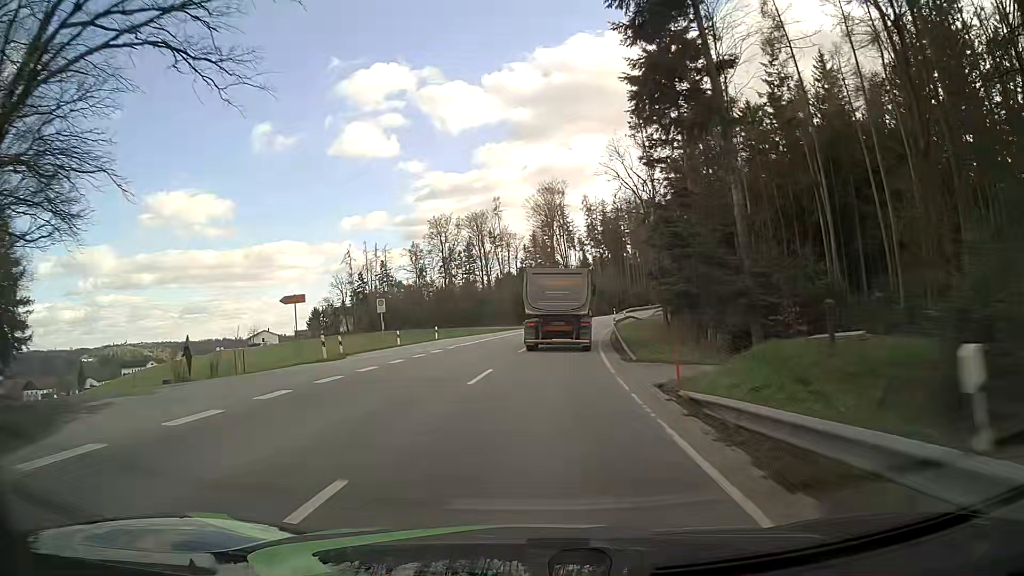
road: tertiary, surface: asphalt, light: Day
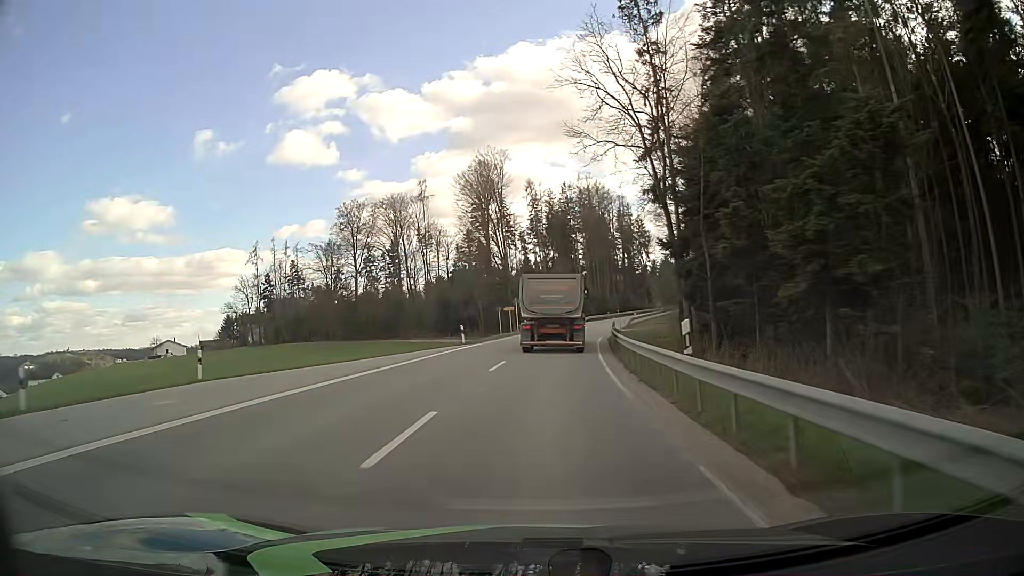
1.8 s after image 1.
(+1.5, +31.2) m; +5°
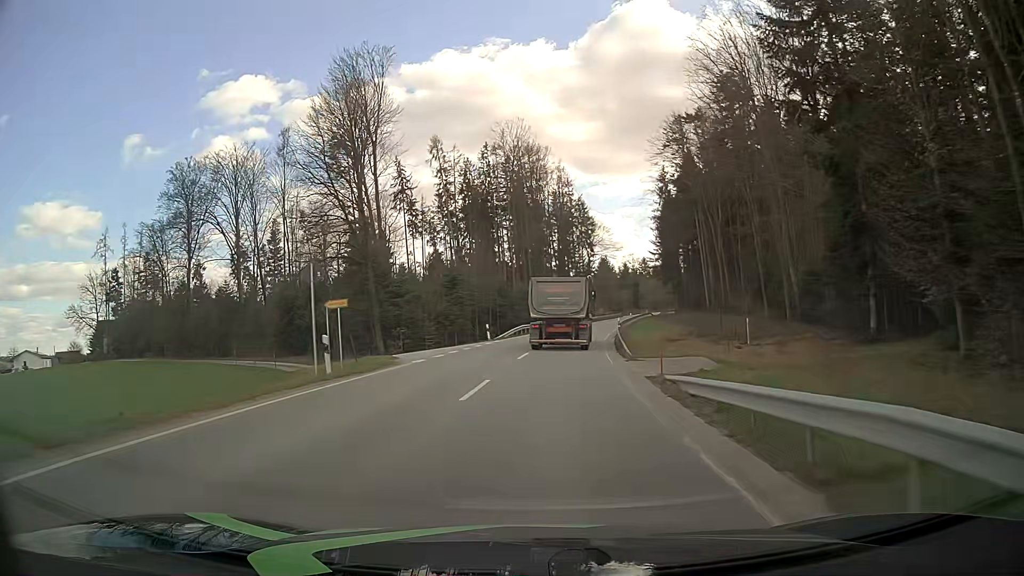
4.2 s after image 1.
(+2.5, +42.5) m; +7°
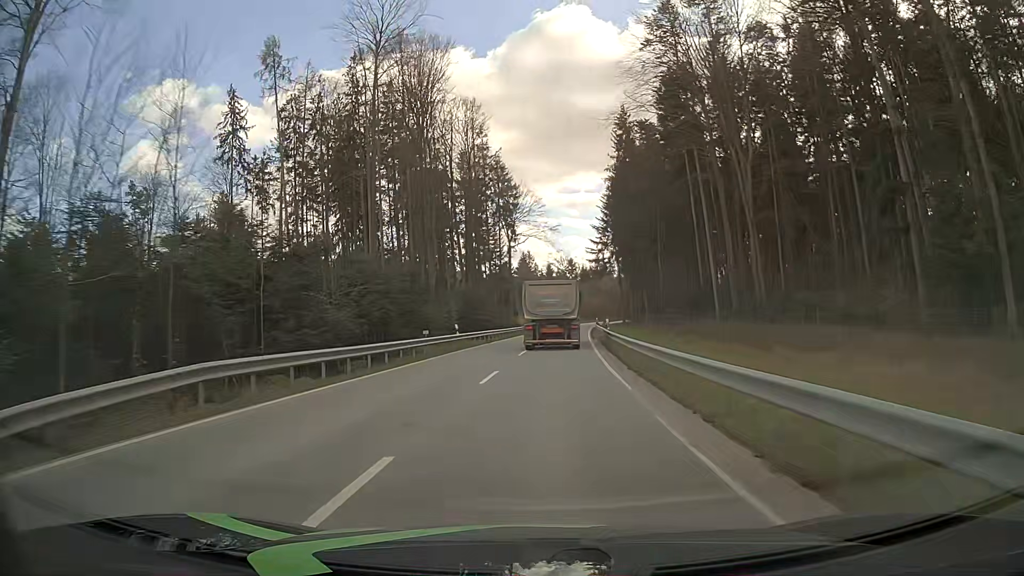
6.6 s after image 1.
(+3.1, +44.4) m; +8°
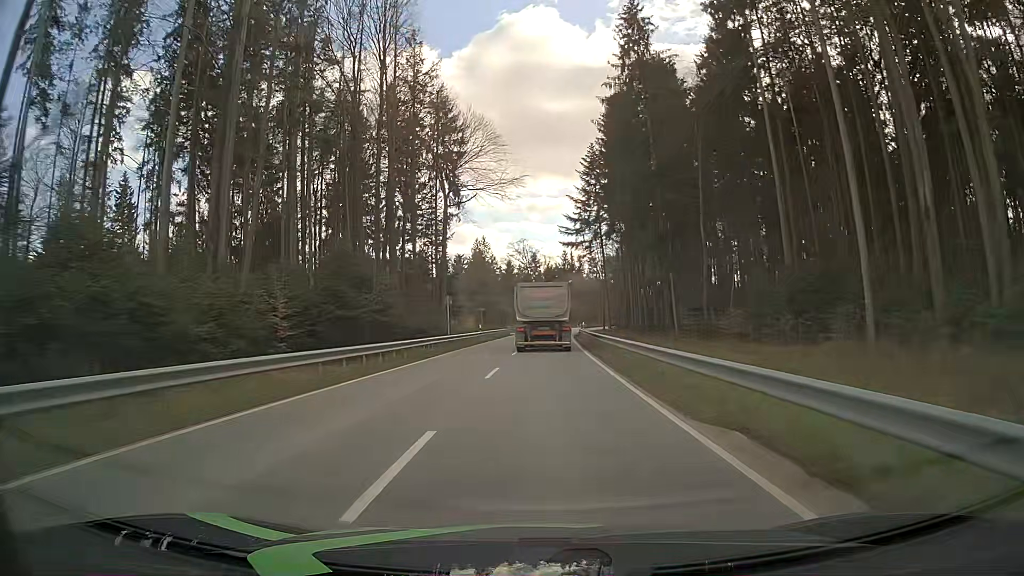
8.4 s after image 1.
(+1.0, +34.2) m; +3°
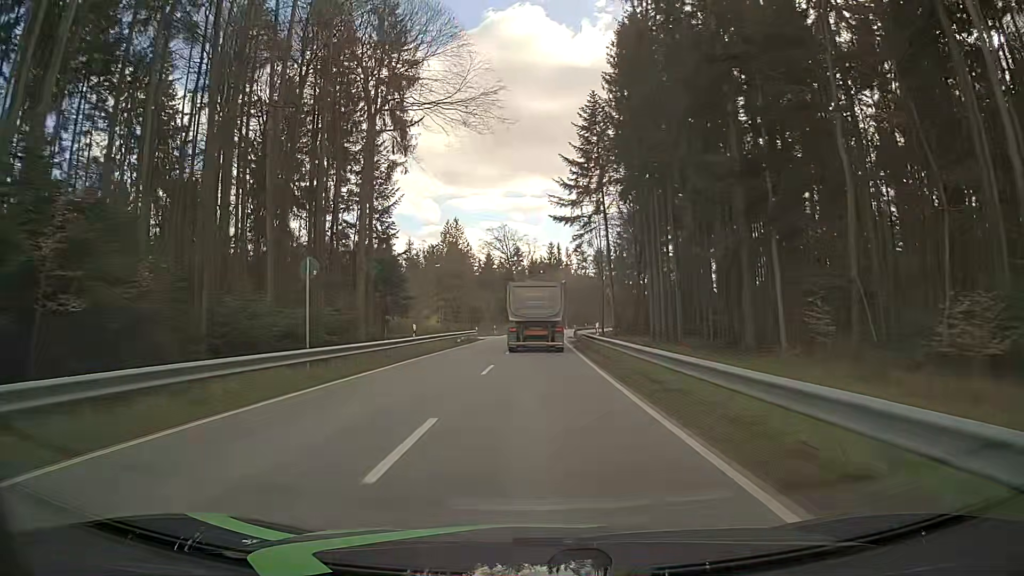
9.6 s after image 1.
(+0.4, +23.0) m; +2°
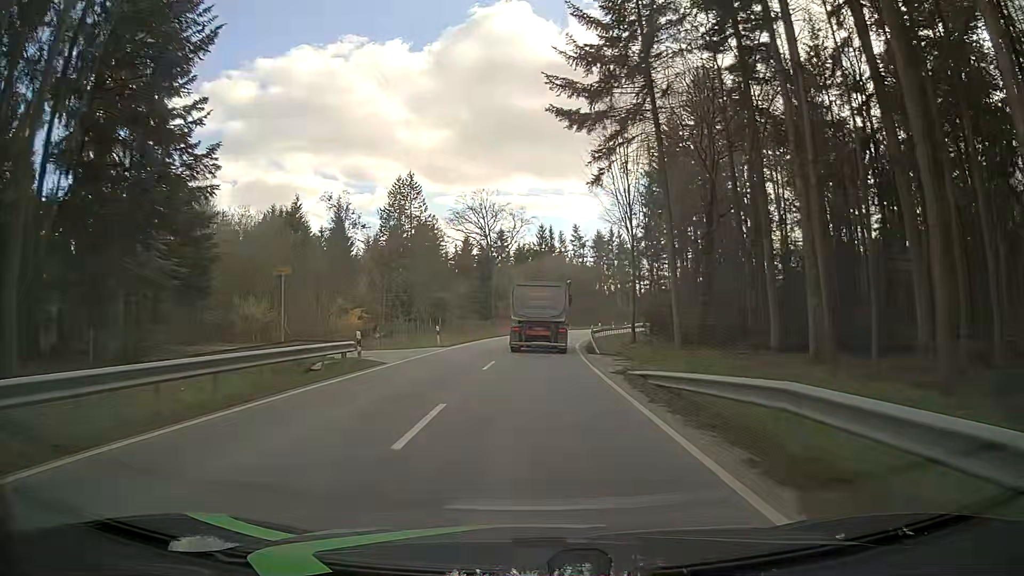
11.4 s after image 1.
(+0.4, +34.4) m; 0°
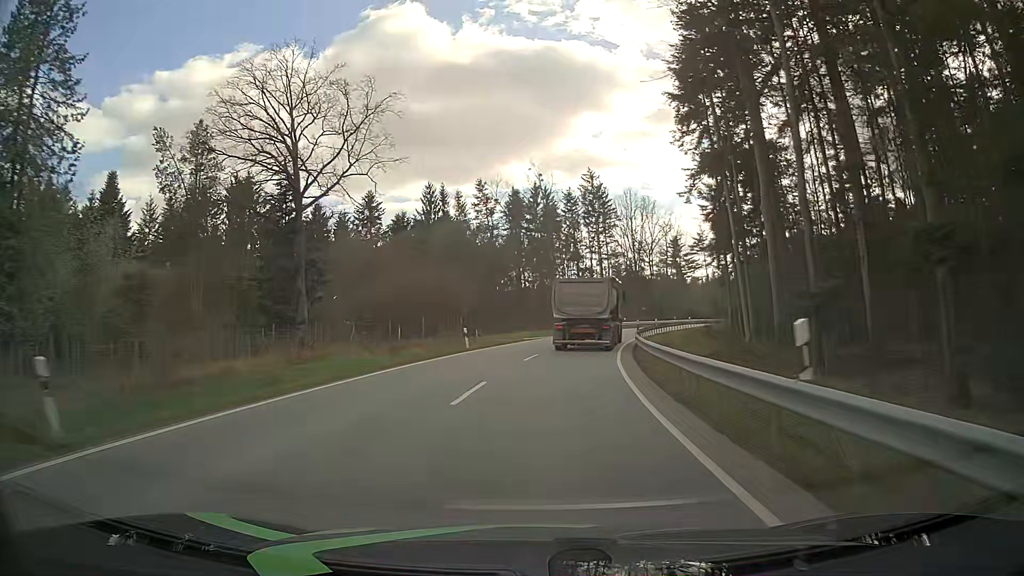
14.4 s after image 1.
(+3.1, +56.0) m; +8°
(0, +10) (+1, +20) (+2, +30) (+4, +40) (+6, +49) (+9, +59) (+12, +69) (+16, +78) (+20, +87) (+24, +96) m
